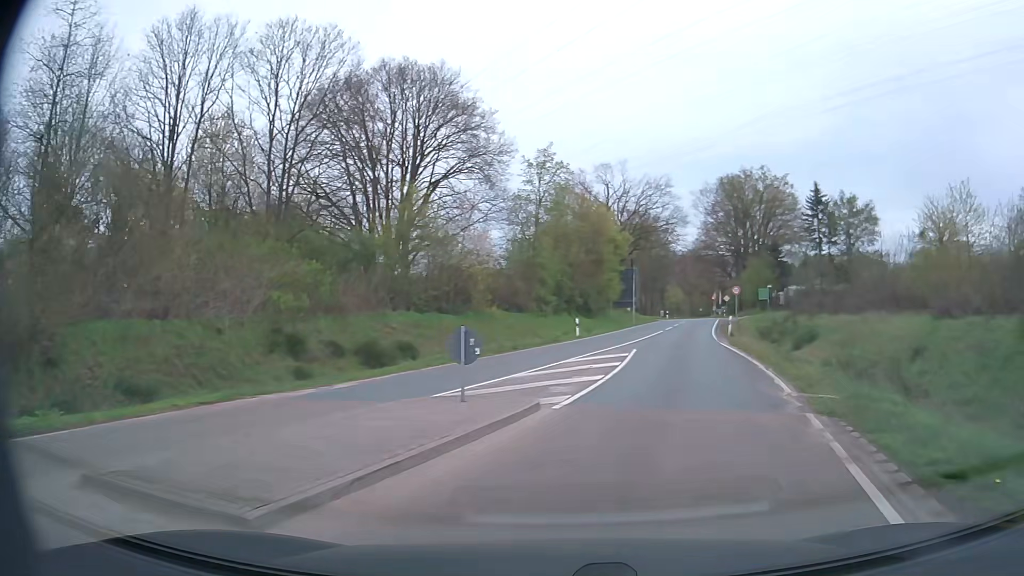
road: secondary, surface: asphalt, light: Day
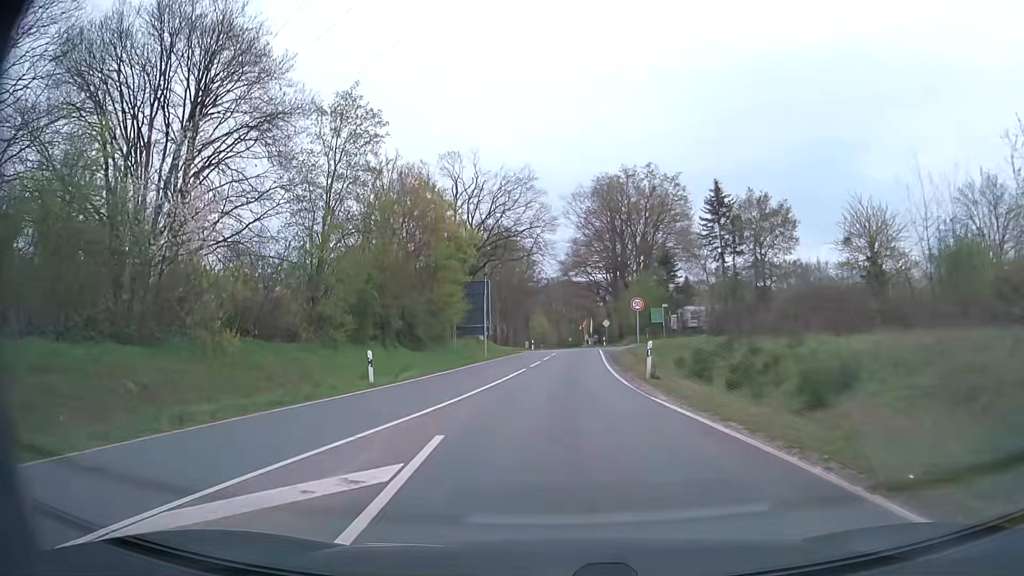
(+2.7, +16.8) m; +12°
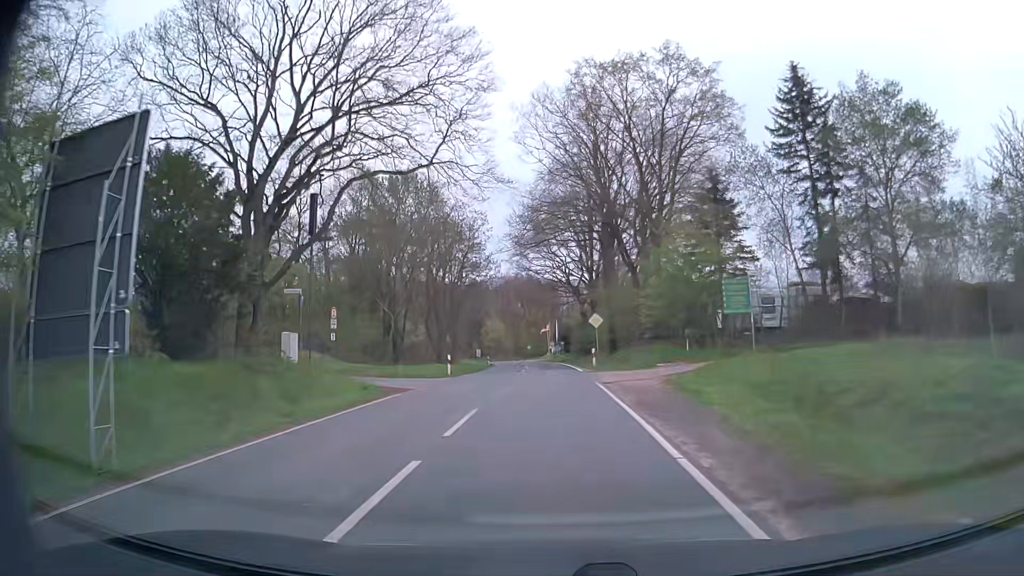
(+0.9, +35.3) m; +3°
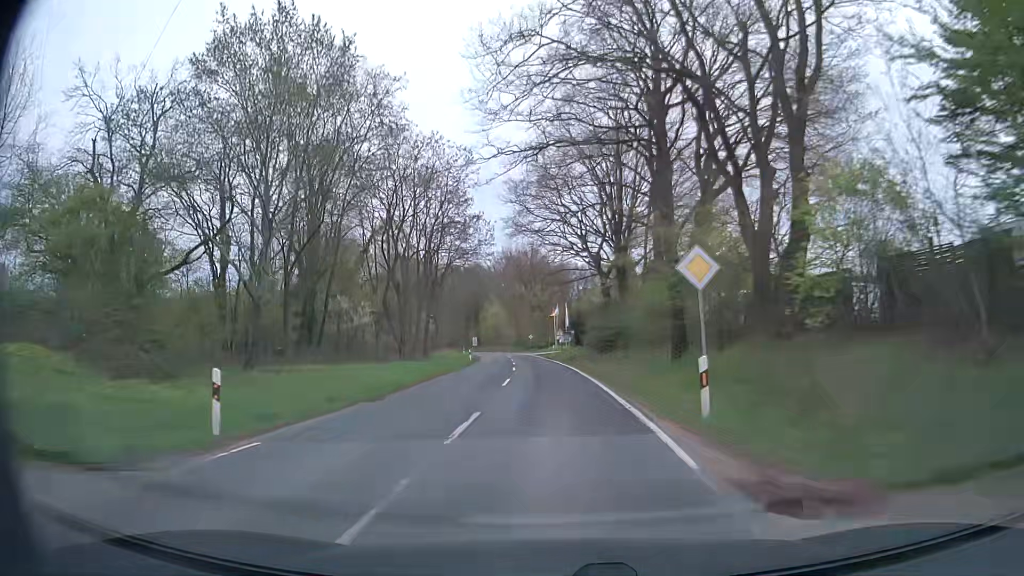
(-0.2, +24.8) m; -2°
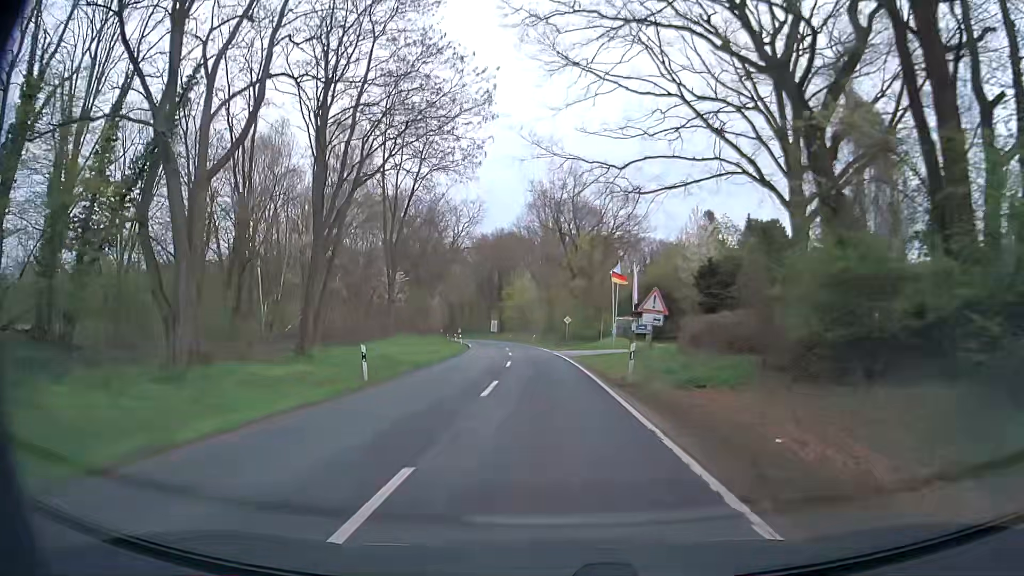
(-0.5, +41.7) m; -3°
